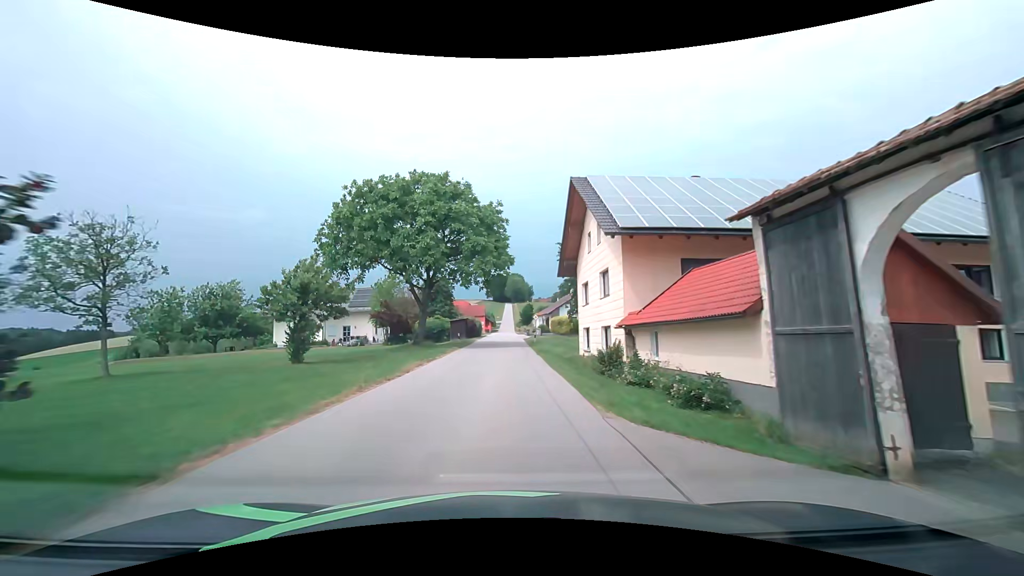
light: Day
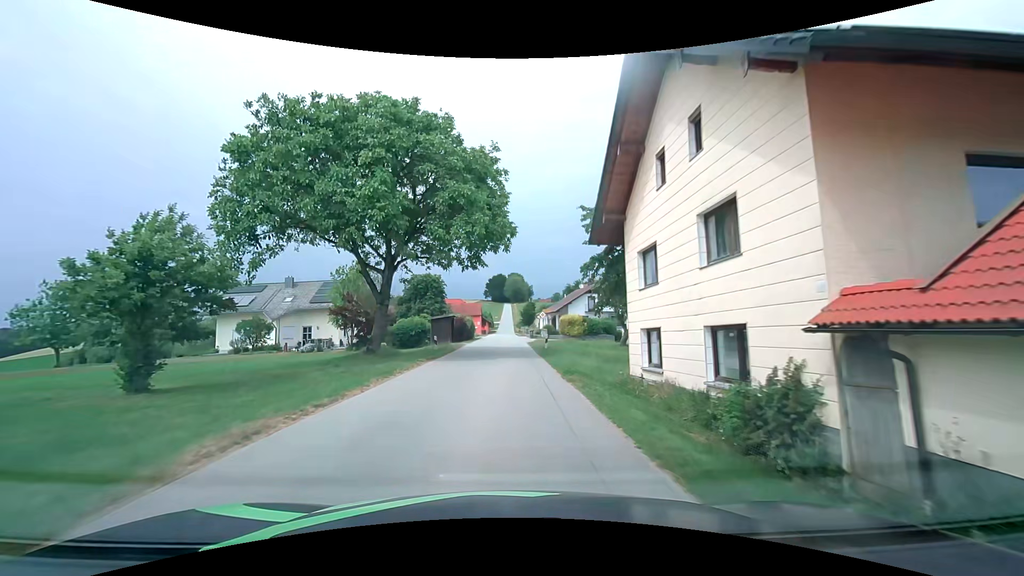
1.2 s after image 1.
(-0.1, +12.4) m; 0°
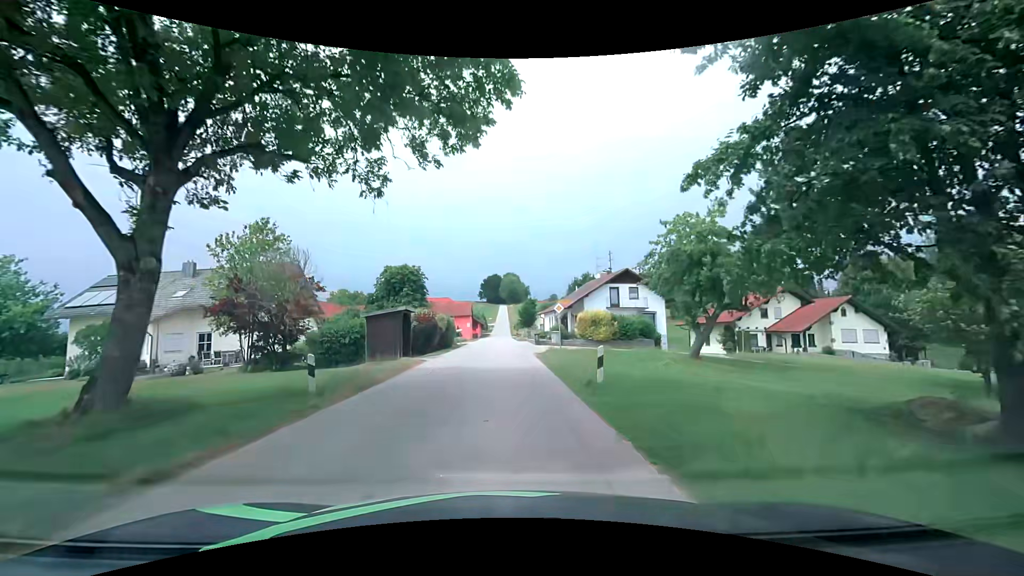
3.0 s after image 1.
(0.0, +16.7) m; 0°
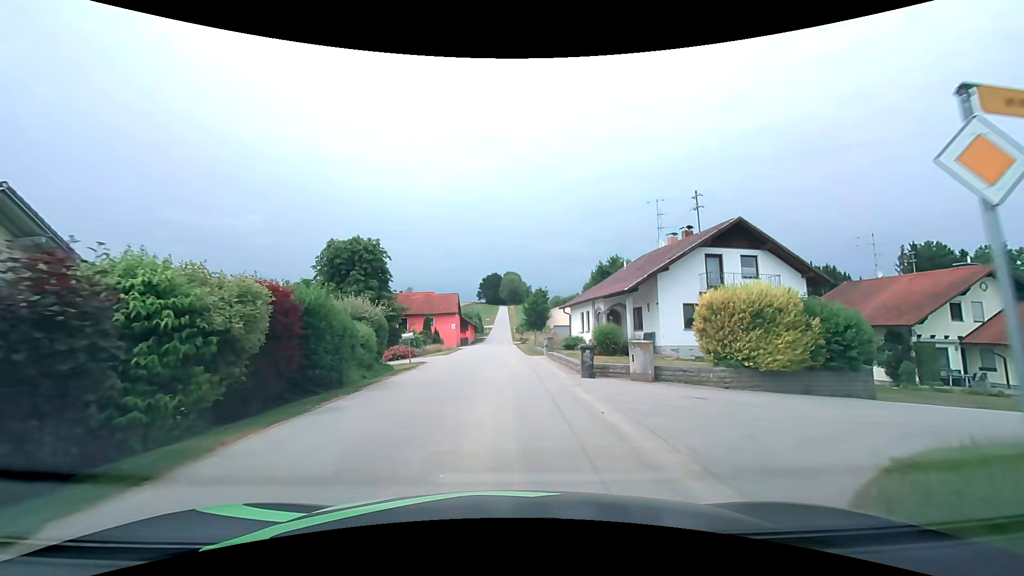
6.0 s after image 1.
(0.0, +23.8) m; 0°
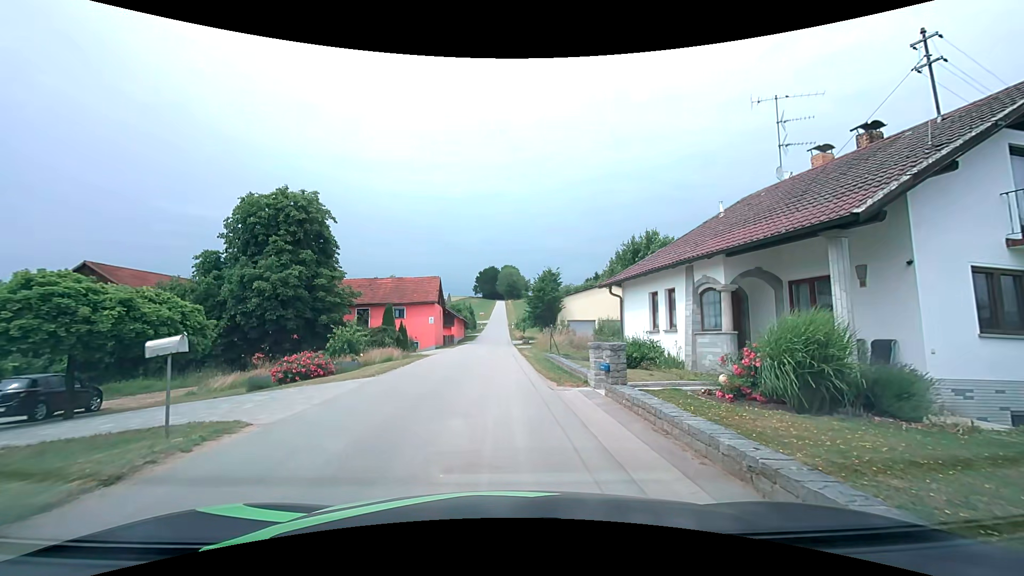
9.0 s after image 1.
(+0.1, +15.5) m; 0°
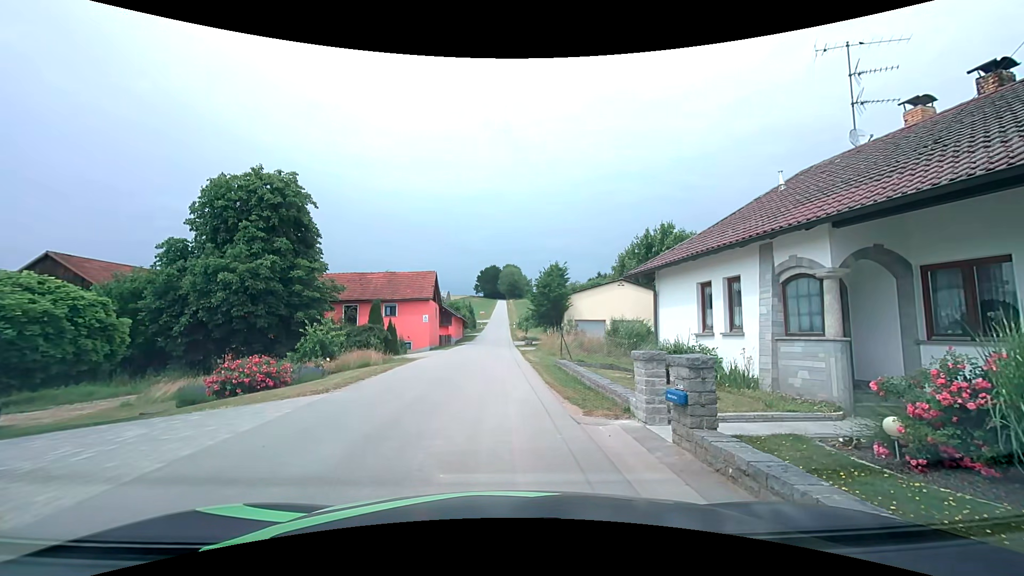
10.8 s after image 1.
(0.0, +3.7) m; 0°
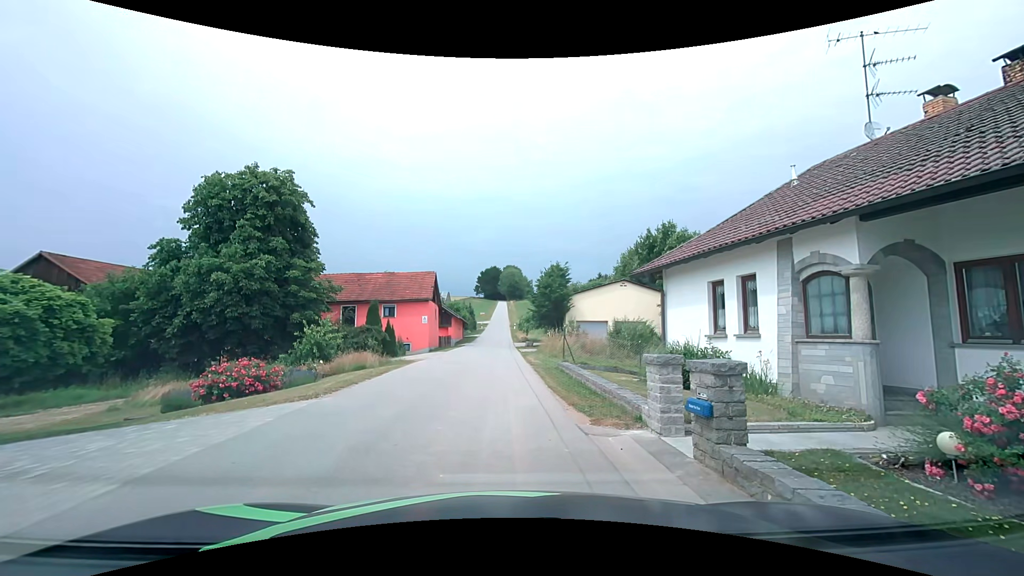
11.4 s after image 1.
(0.0, +0.6) m; 0°
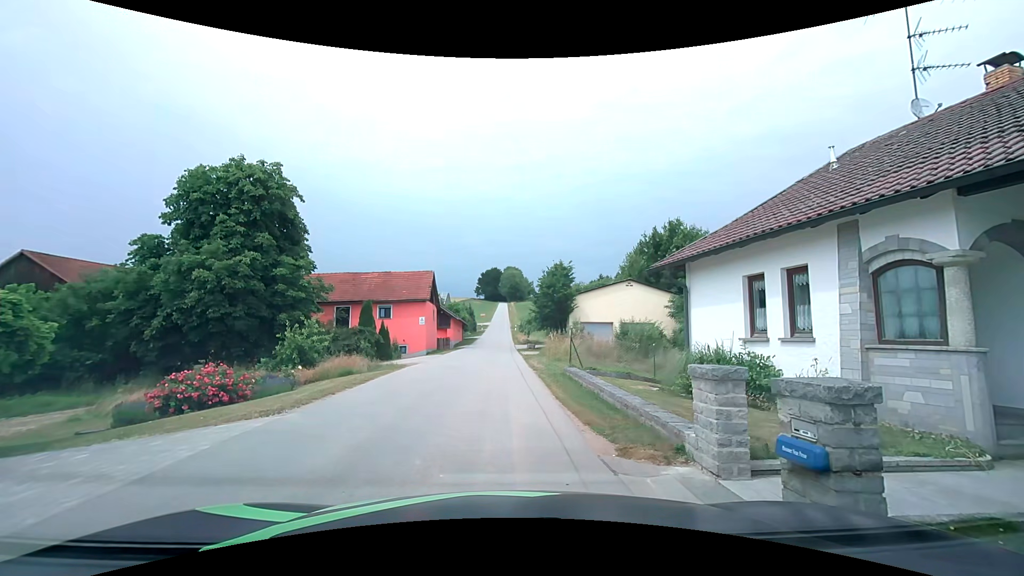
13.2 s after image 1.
(0.0, +1.7) m; 0°
